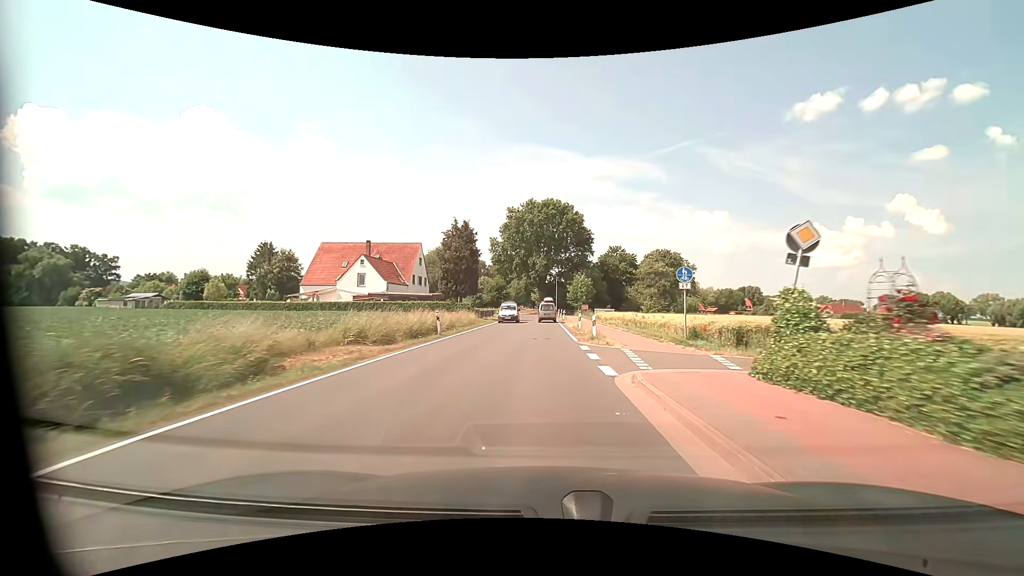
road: tertiary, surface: asphalt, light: Day
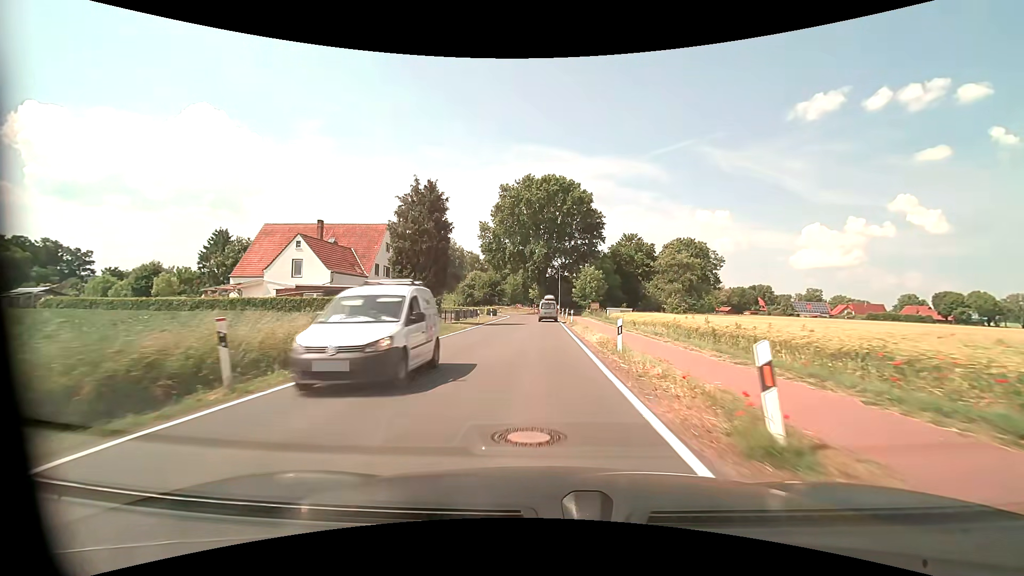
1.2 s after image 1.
(0.0, +16.4) m; 0°
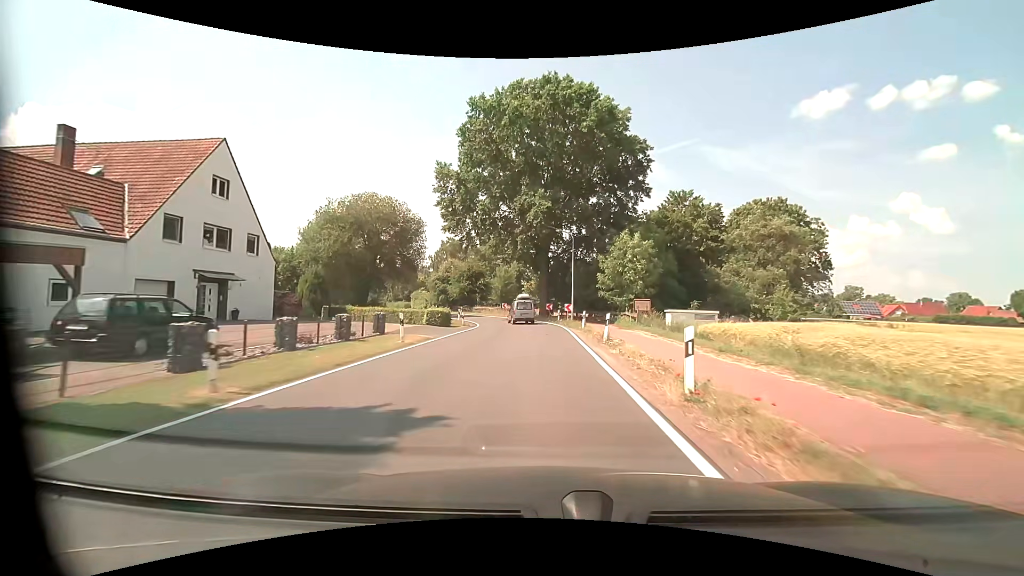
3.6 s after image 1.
(0.0, +32.1) m; 0°
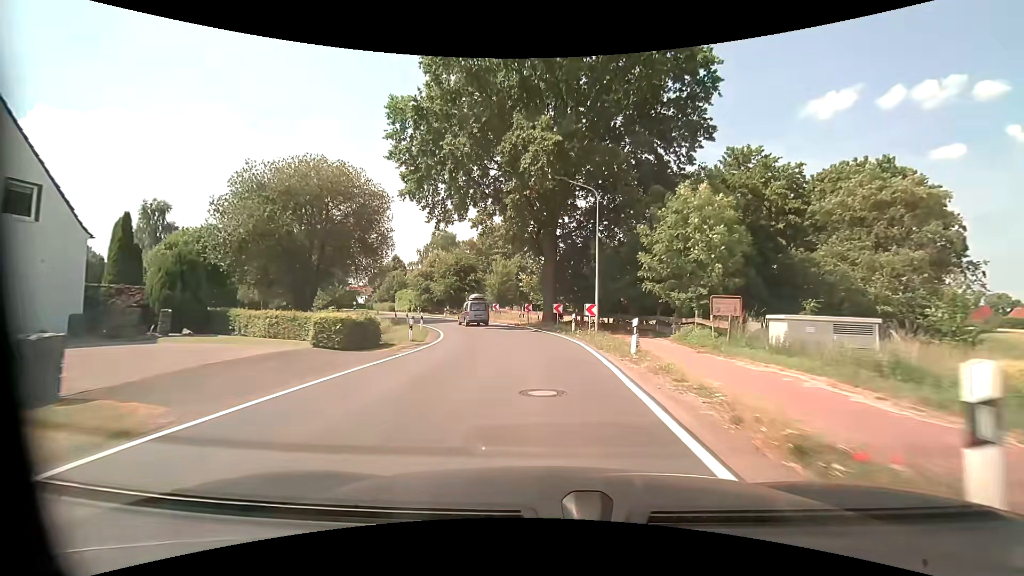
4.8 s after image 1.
(0.0, +15.4) m; 0°
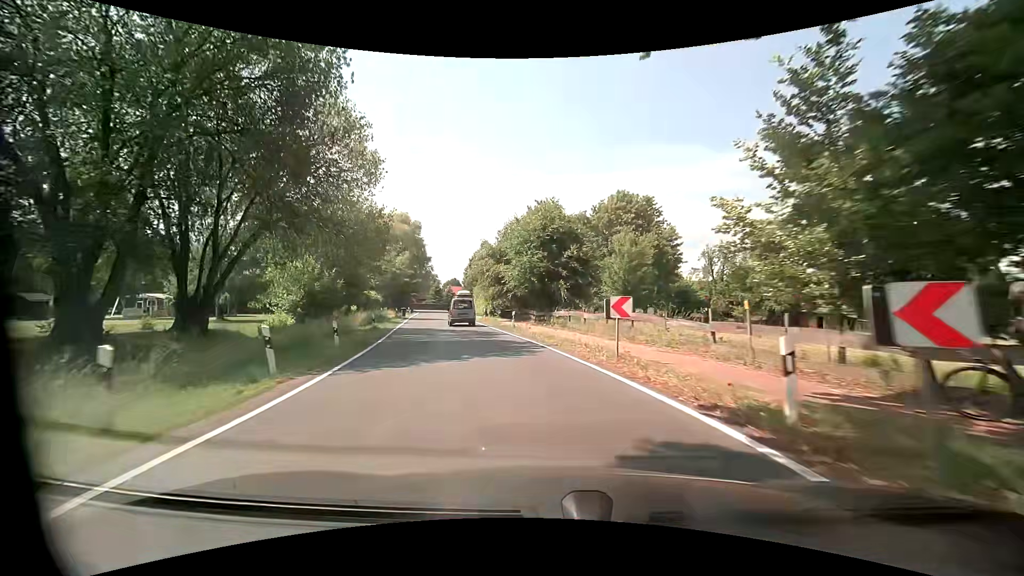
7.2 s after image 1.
(-2.8, +30.6) m; -13°
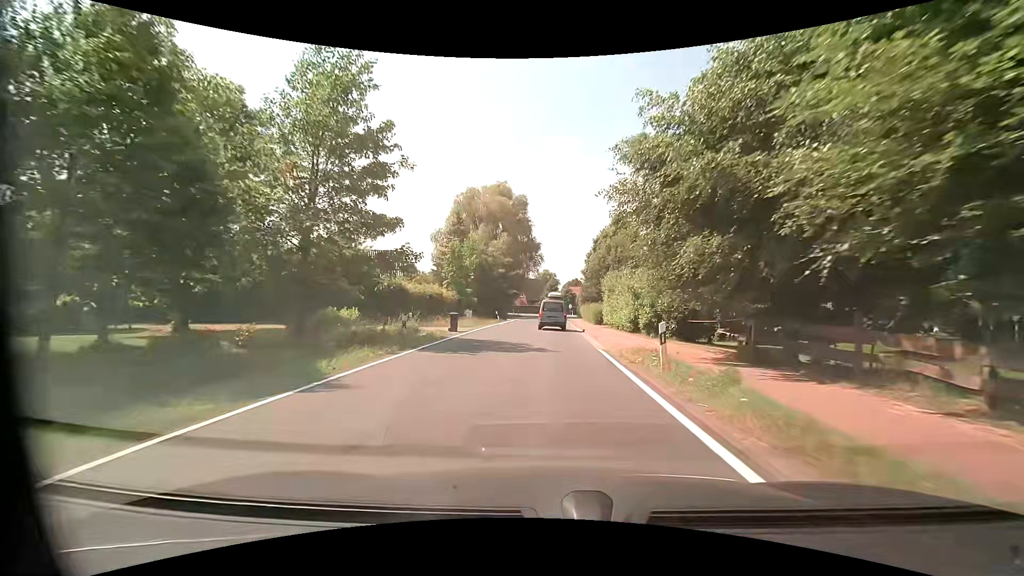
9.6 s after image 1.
(-4.6, +29.6) m; -15°
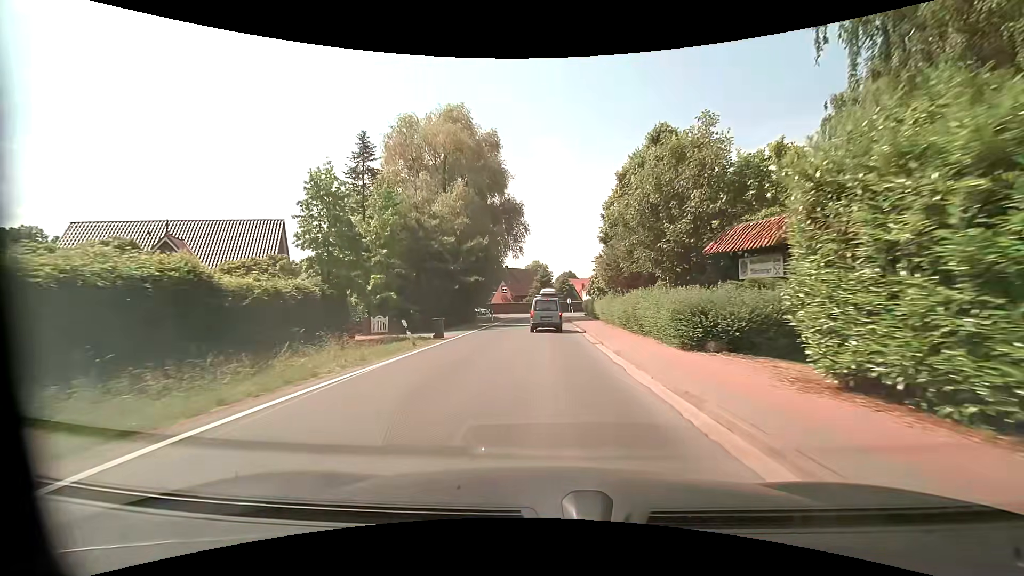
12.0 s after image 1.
(+0.3, +29.0) m; +1°
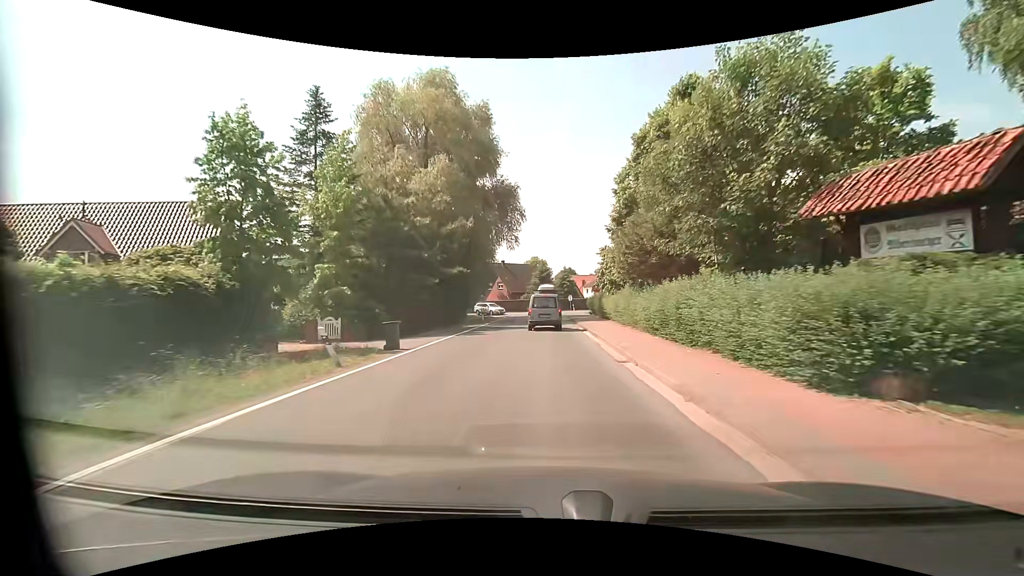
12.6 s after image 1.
(0.0, +6.7) m; -1°
